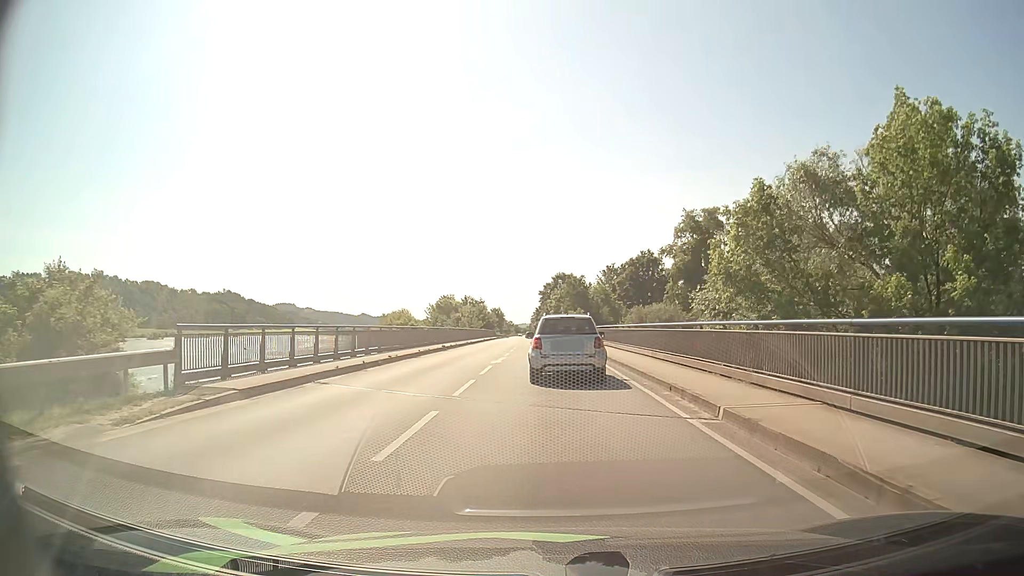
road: primary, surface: asphalt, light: Day
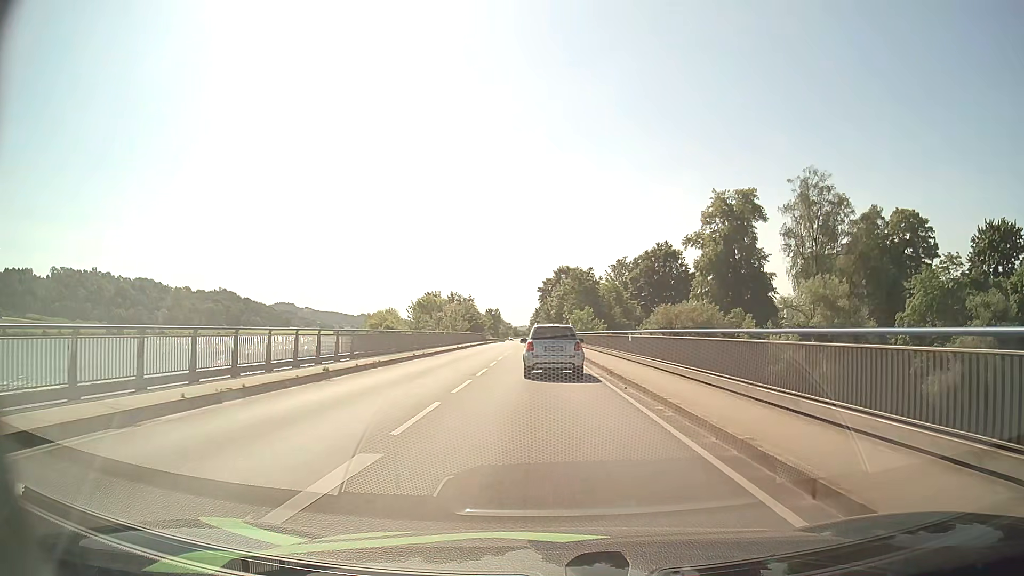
(+0.1, +22.3) m; 0°
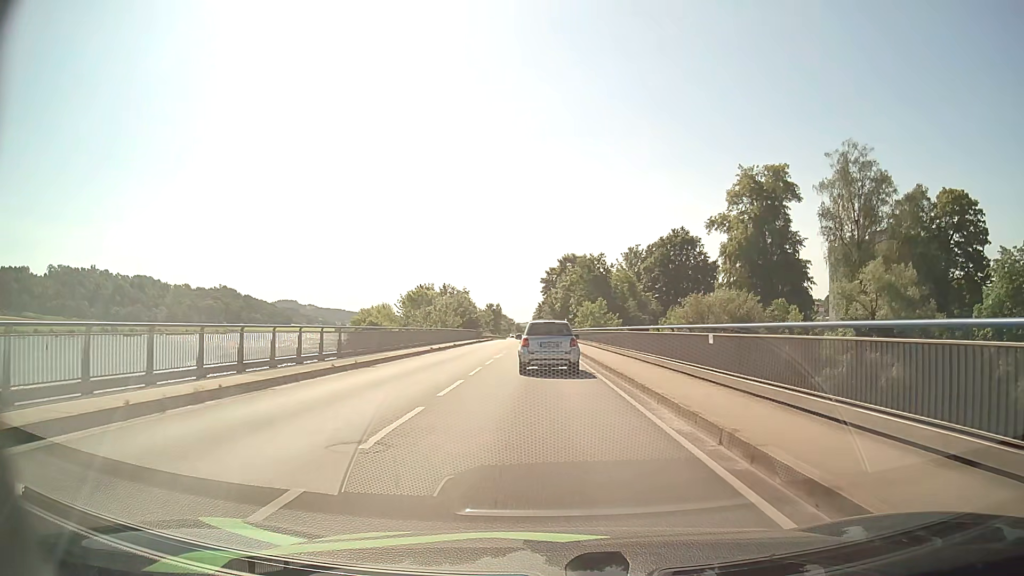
(0.0, +13.6) m; 0°
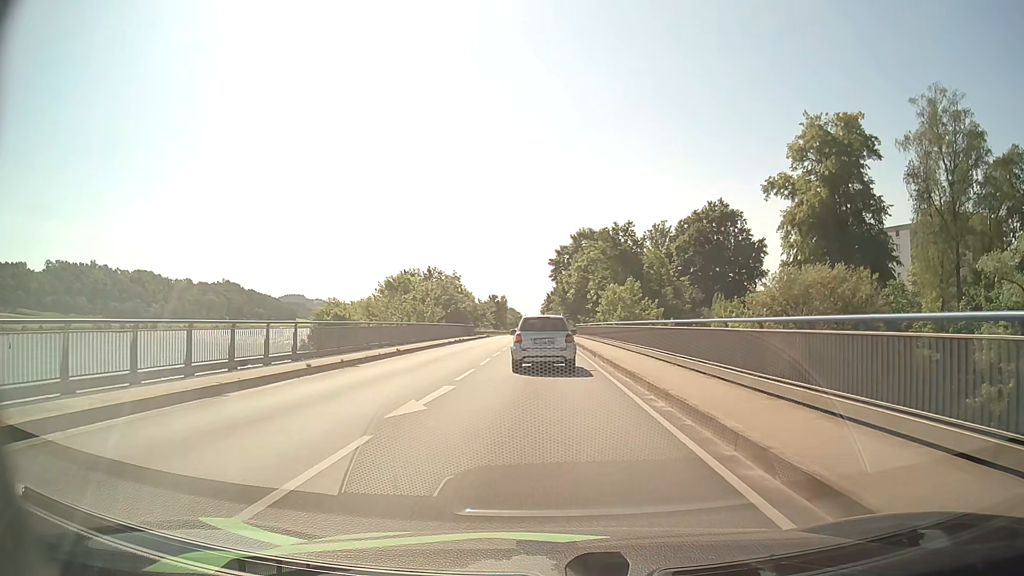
(-0.1, +21.5) m; -1°
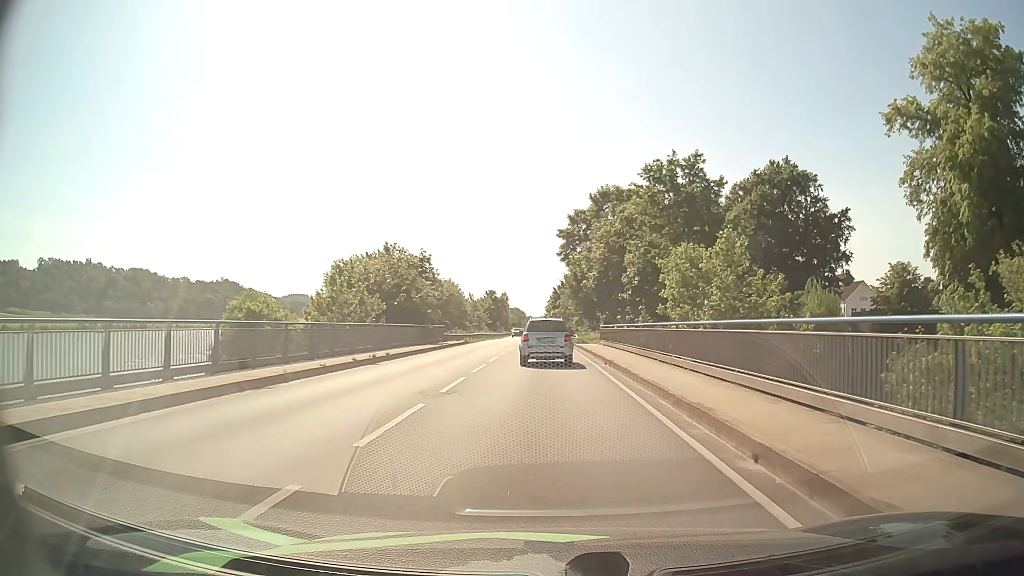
(-0.2, +26.5) m; -1°
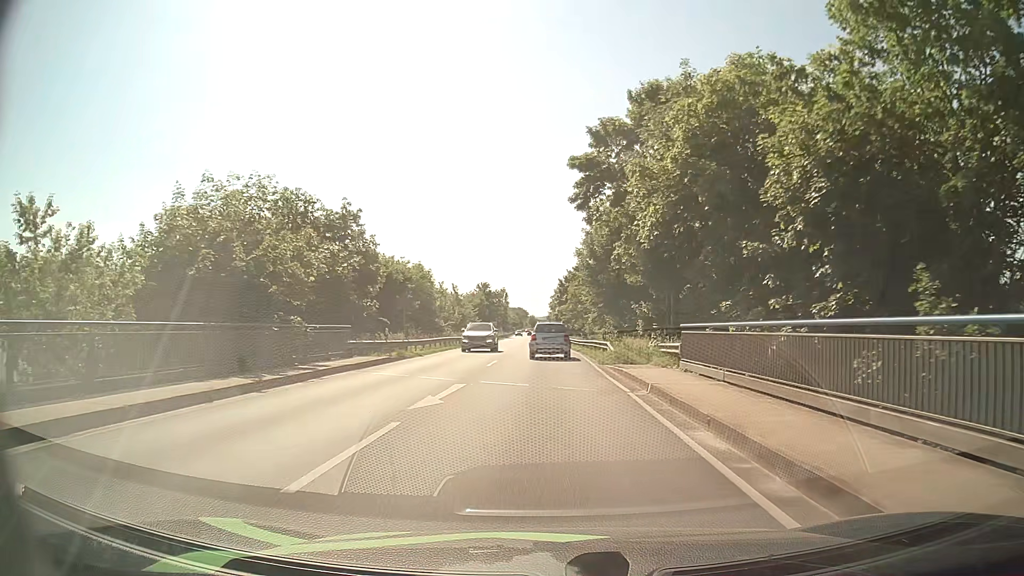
(0.0, +26.2) m; 0°
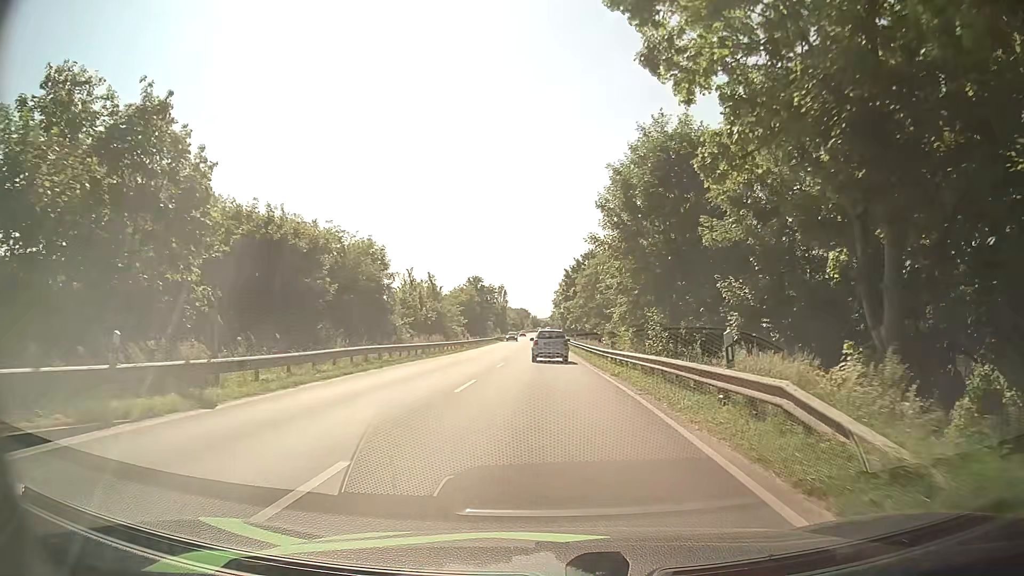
(-0.1, +21.4) m; -1°
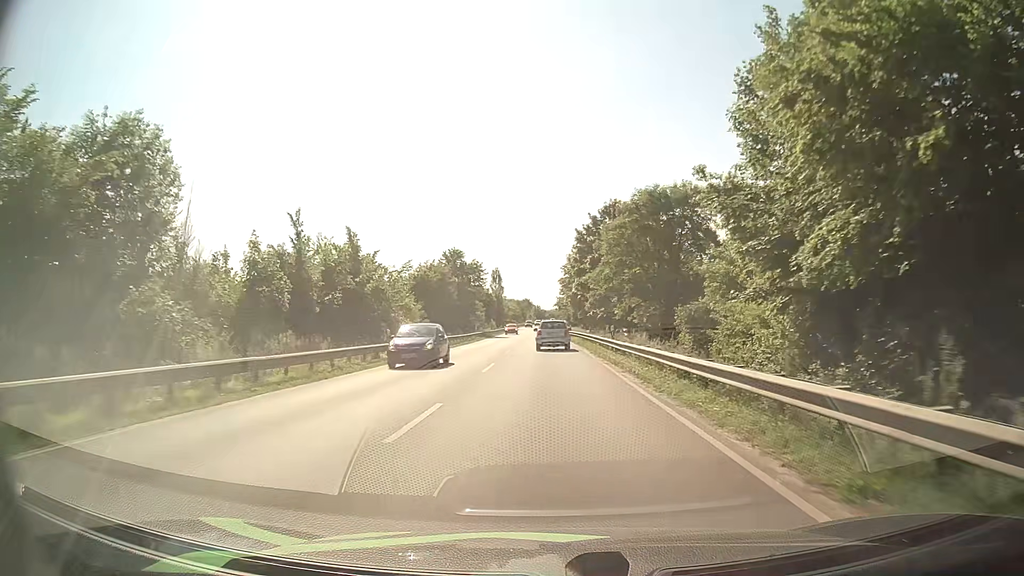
(0.0, +31.0) m; 0°
(0, +10) (0, +20) (0, +30) (0, +40) (0, +50) (0, +60) (0, +70) (-1, +80) (-1, +90) (-1, +100) m
